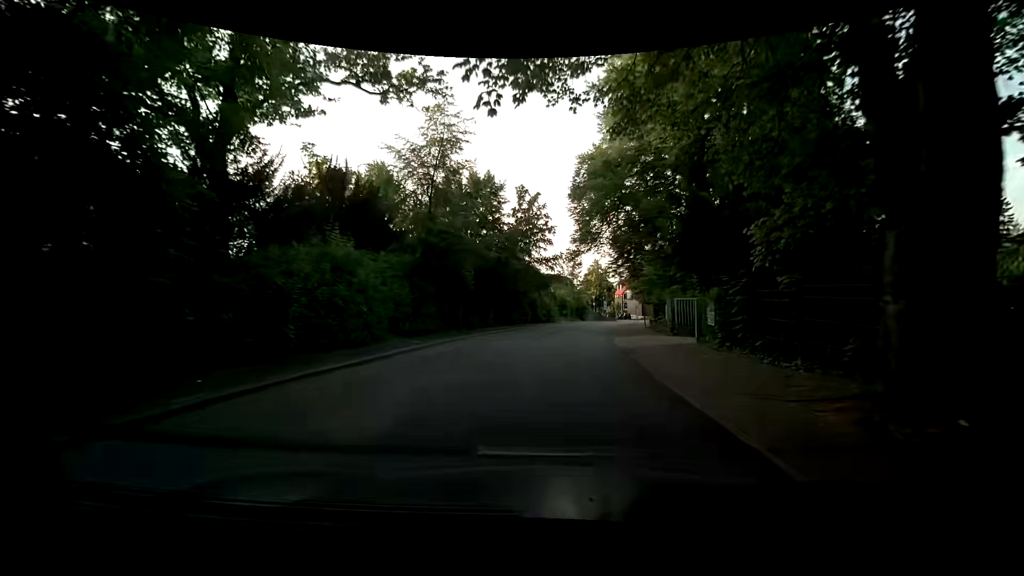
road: unclassified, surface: asphalt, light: Day
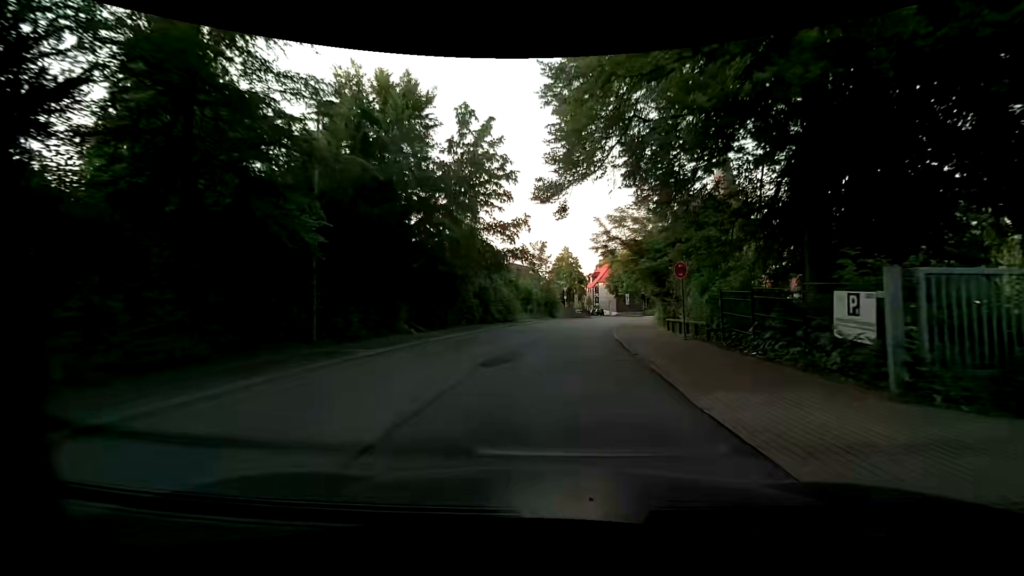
(+0.5, +16.8) m; +4°
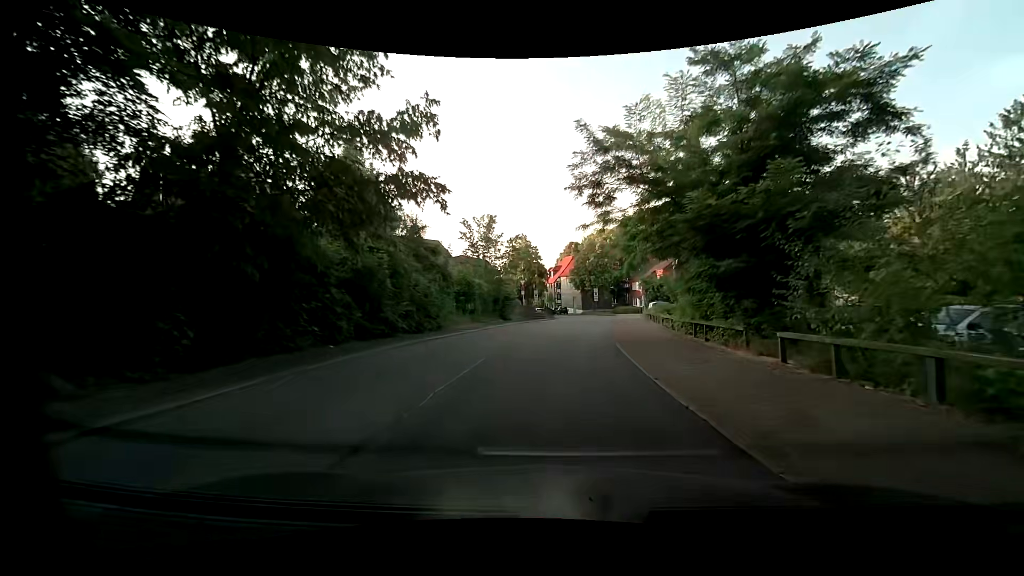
(+0.7, +16.5) m; +4°
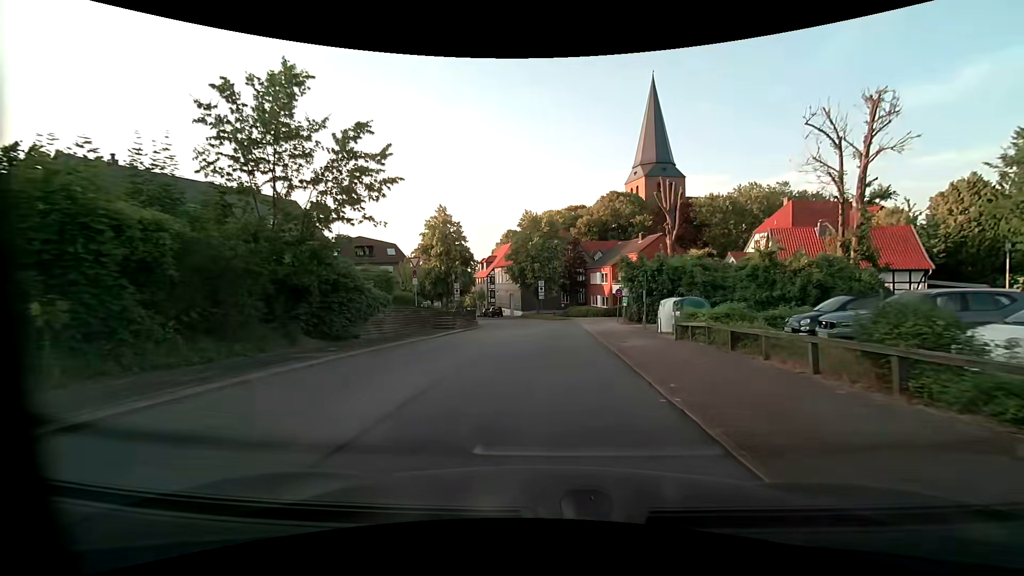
(+1.9, +26.1) m; +8°
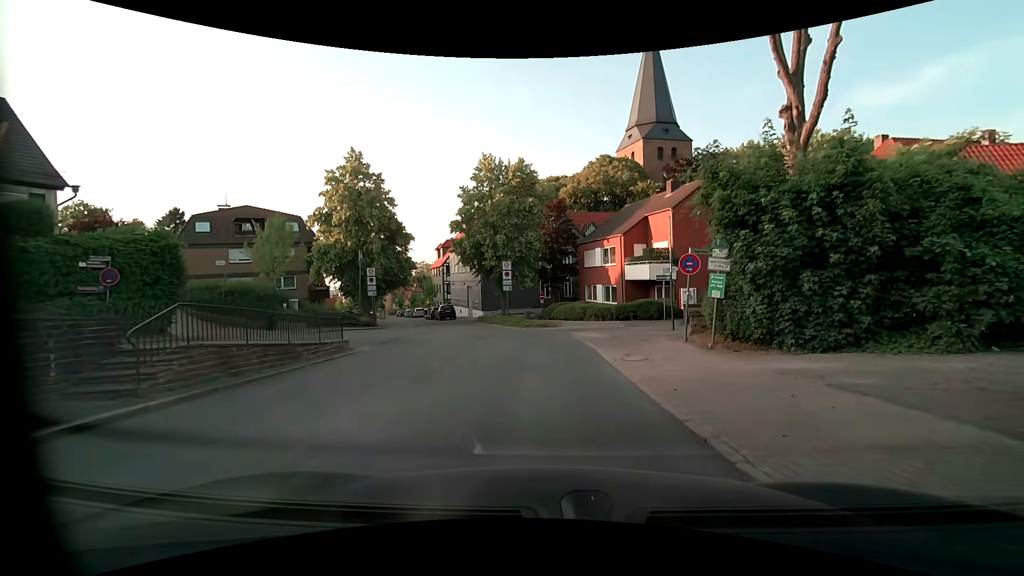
(+0.4, +22.9) m; +2°
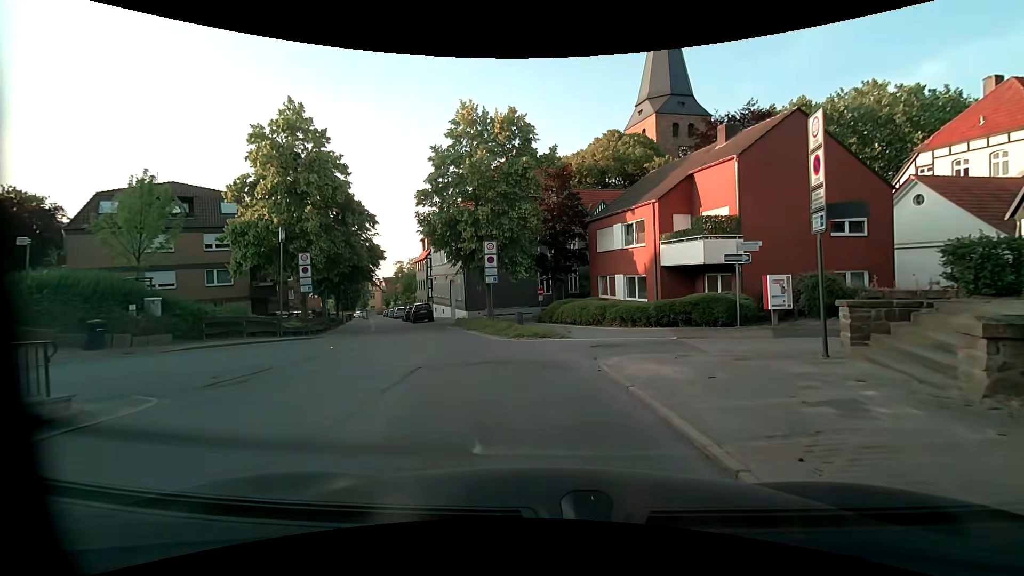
(0.0, +10.2) m; -1°
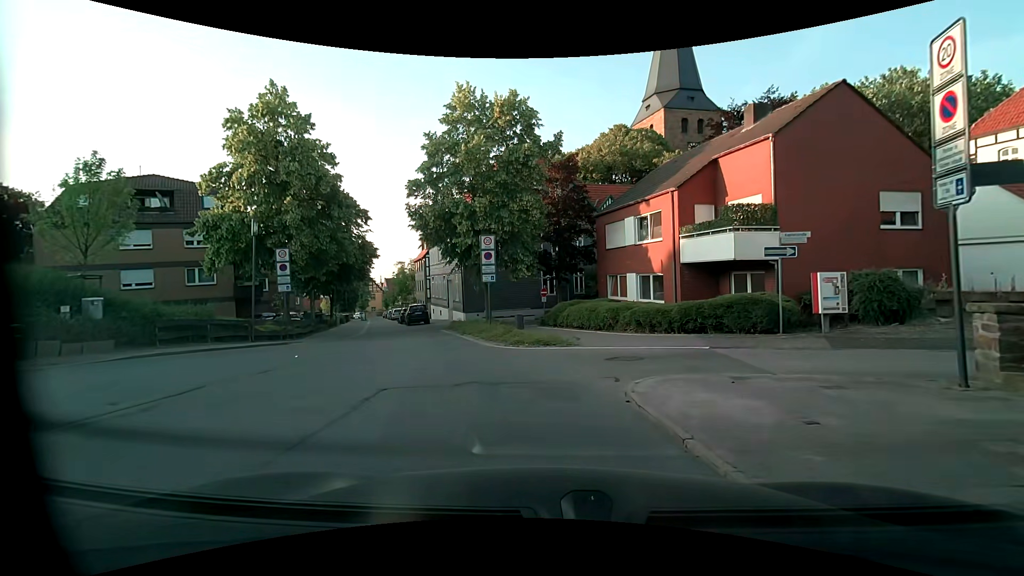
(0.0, +2.6) m; +1°
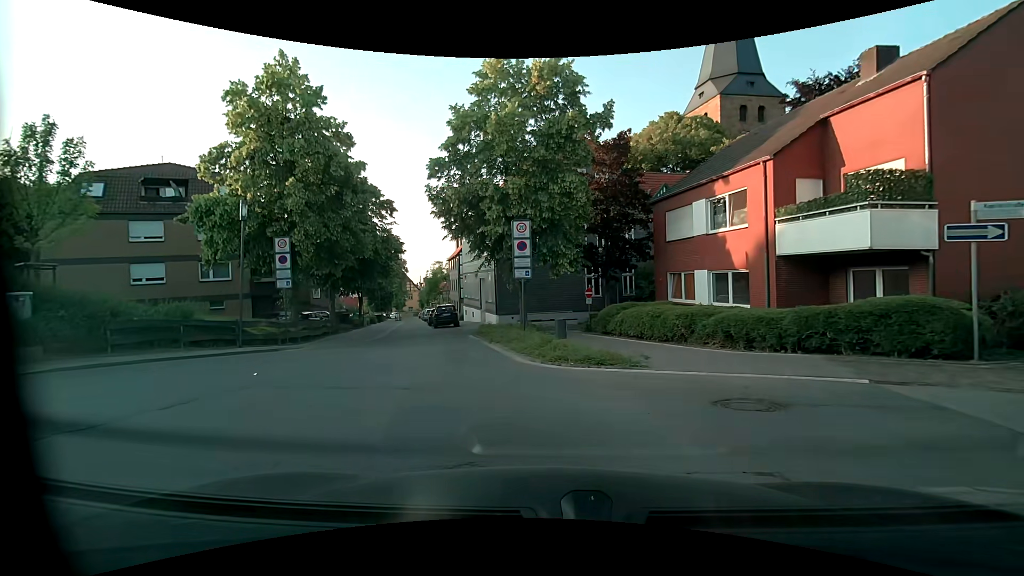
(-0.2, +4.2) m; -6°
